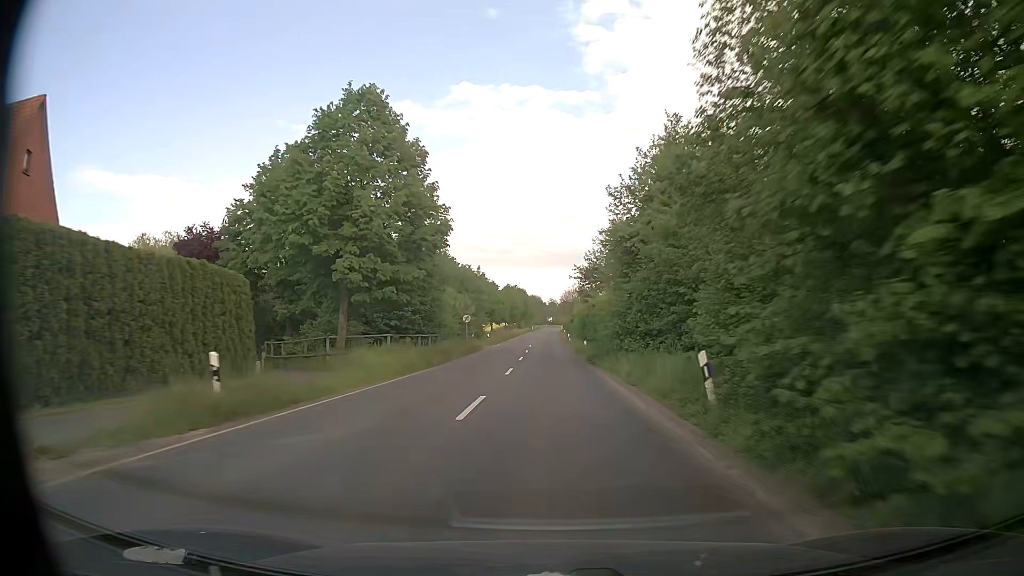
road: secondary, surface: asphalt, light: Day
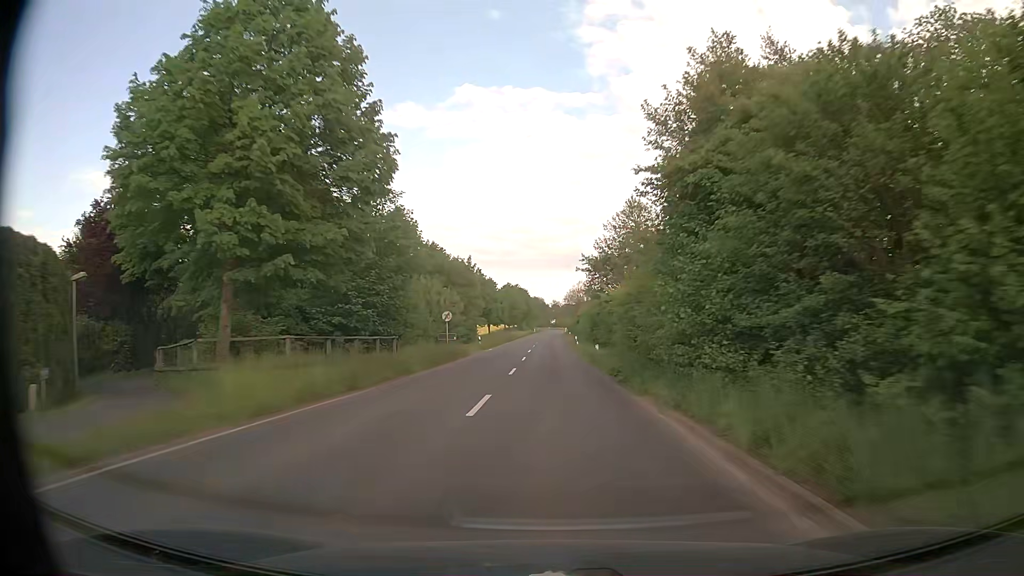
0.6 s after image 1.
(0.0, +11.4) m; 0°
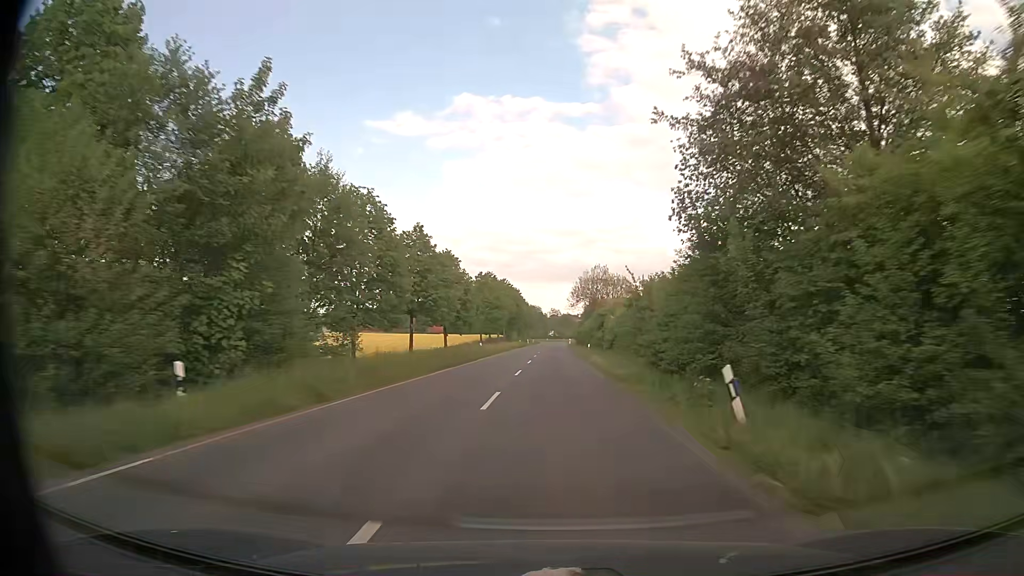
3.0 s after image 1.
(-0.3, +47.0) m; 0°
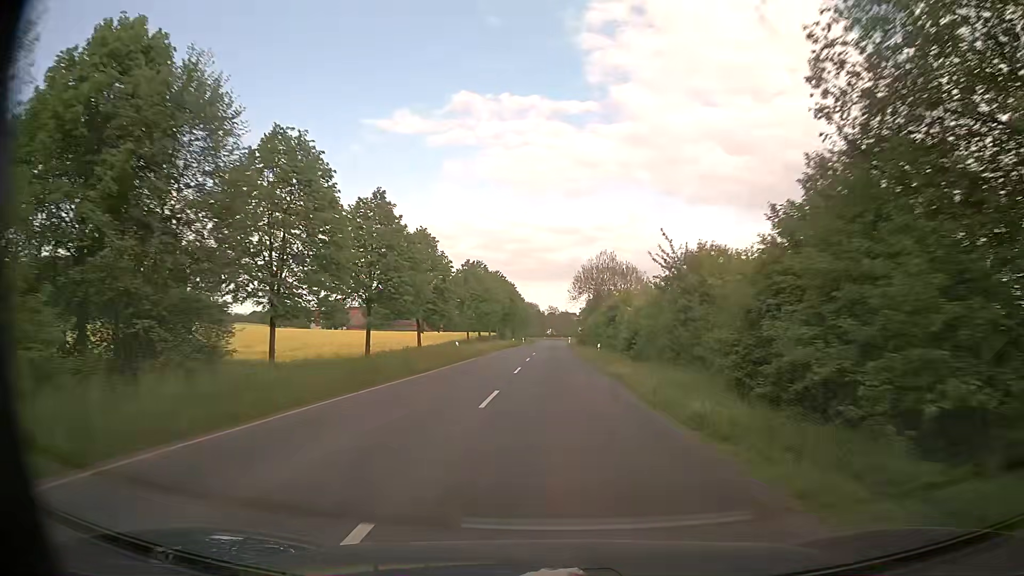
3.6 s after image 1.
(0.0, +12.3) m; 0°
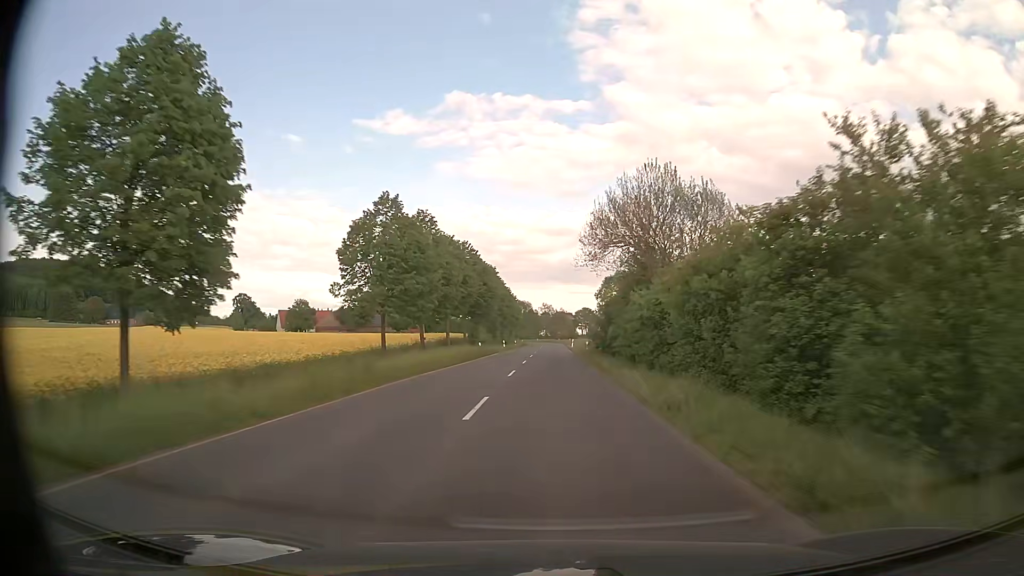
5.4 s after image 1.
(+0.2, +38.1) m; +1°
